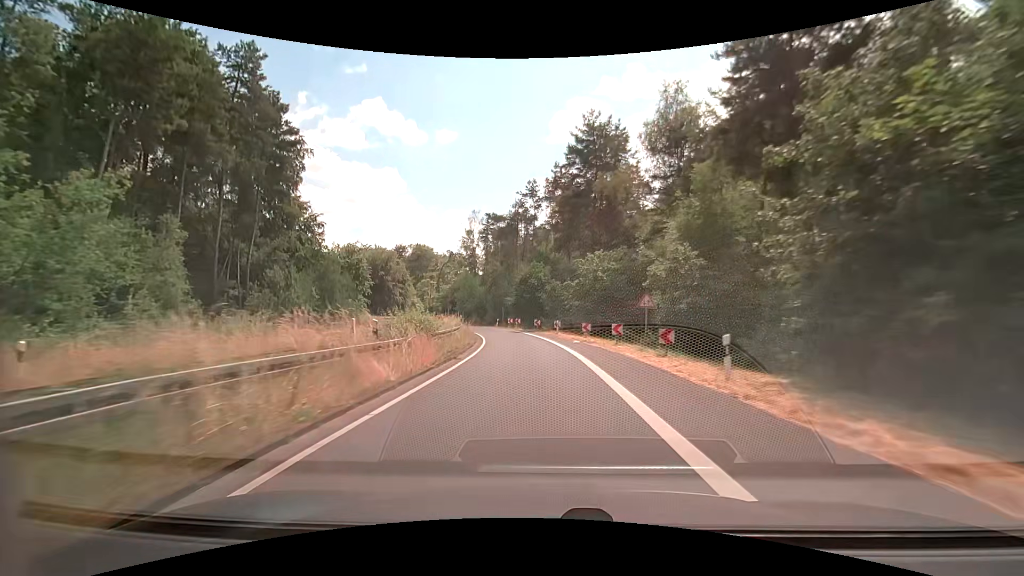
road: secondary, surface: asphalt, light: Day
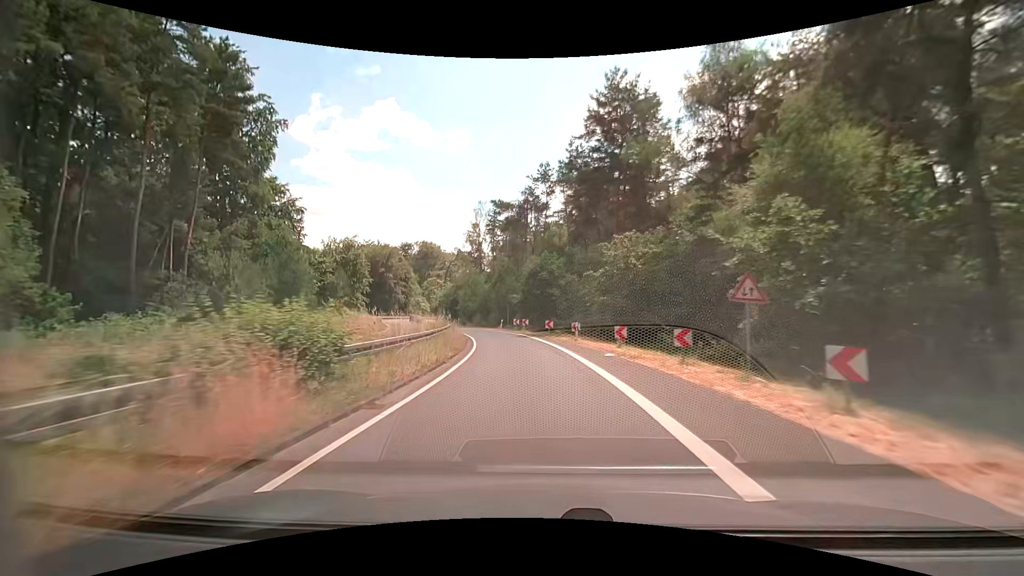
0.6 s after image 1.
(0.0, +9.5) m; -1°
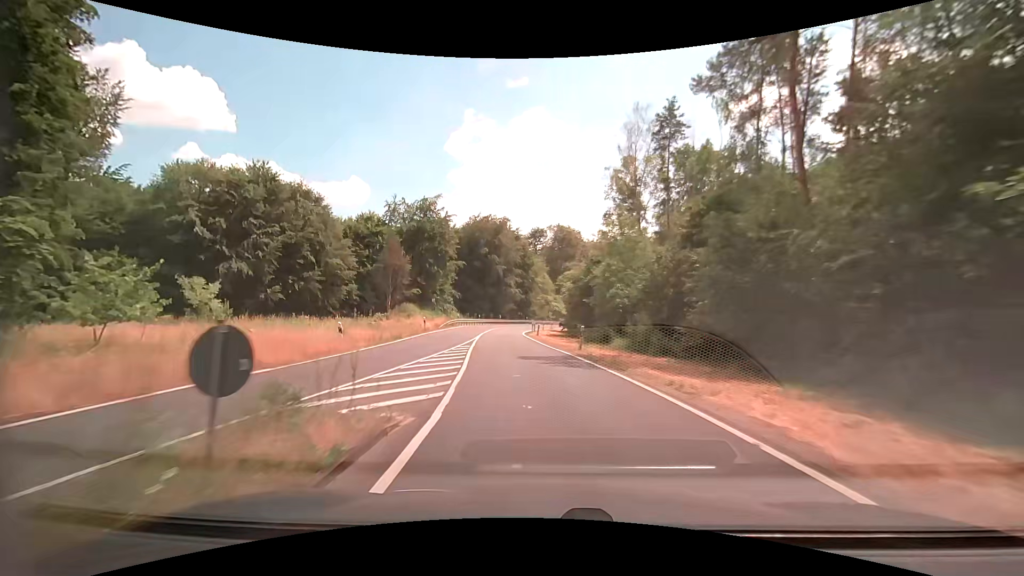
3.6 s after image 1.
(-6.0, +46.1) m; -16°
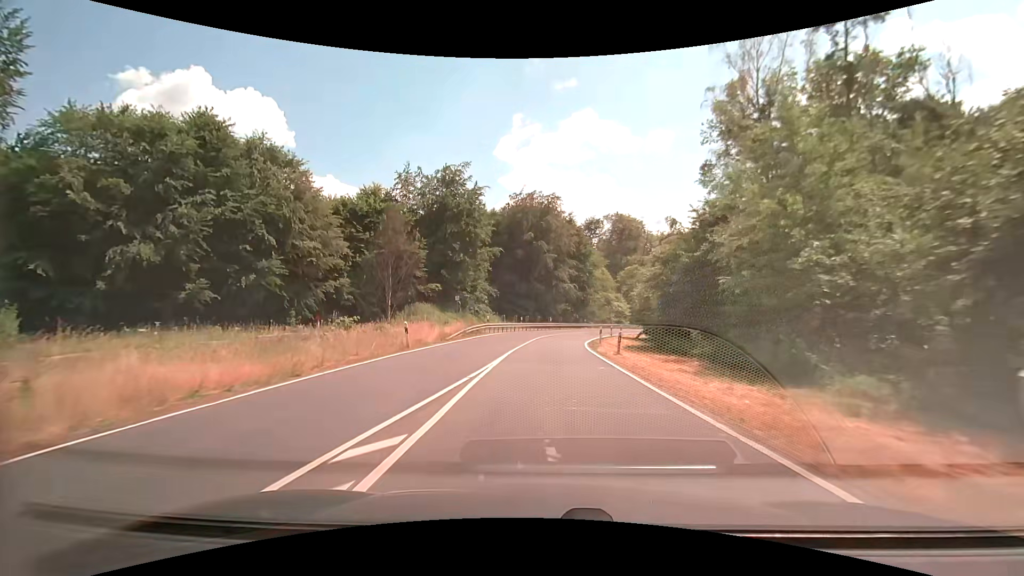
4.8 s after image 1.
(-1.2, +18.2) m; -7°
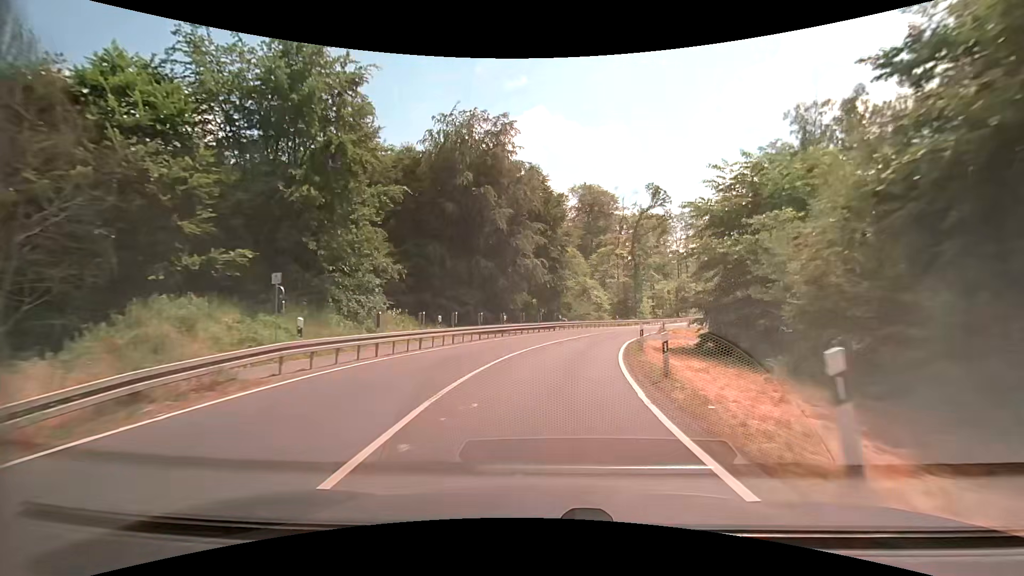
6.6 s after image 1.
(+0.6, +27.0) m; +5°
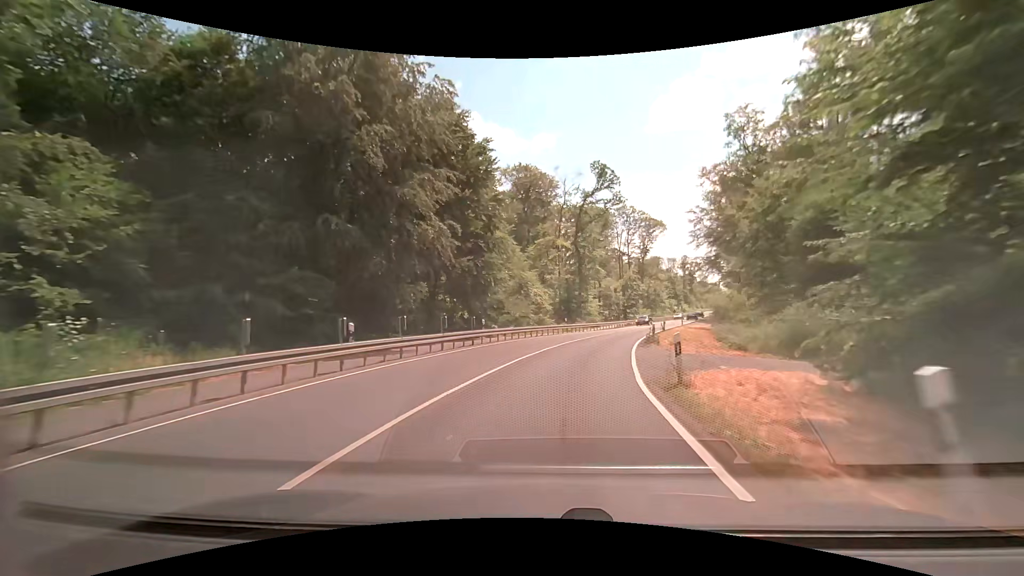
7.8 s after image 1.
(+1.1, +17.8) m; +7°
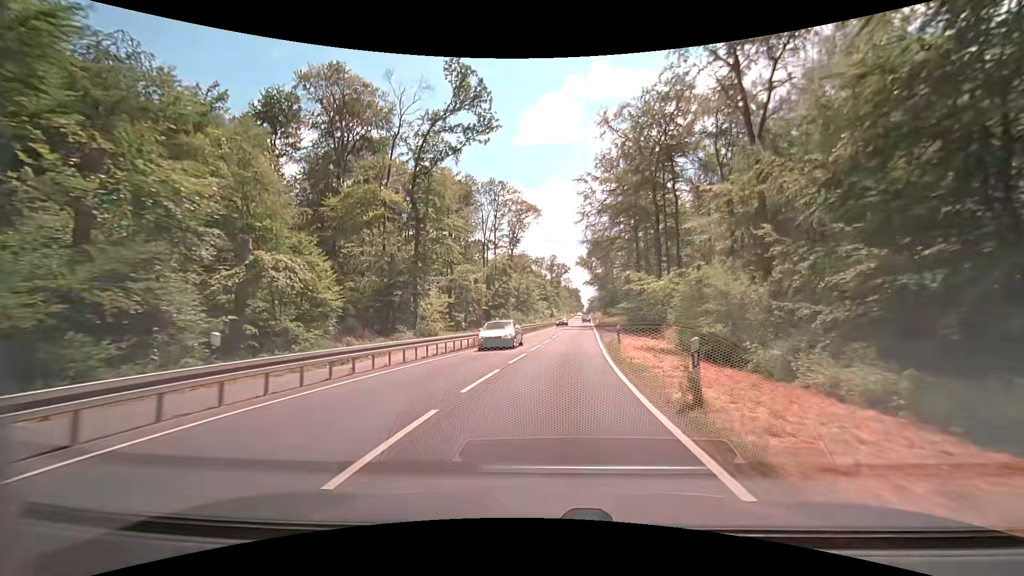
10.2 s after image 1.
(+5.0, +35.2) m; +15°
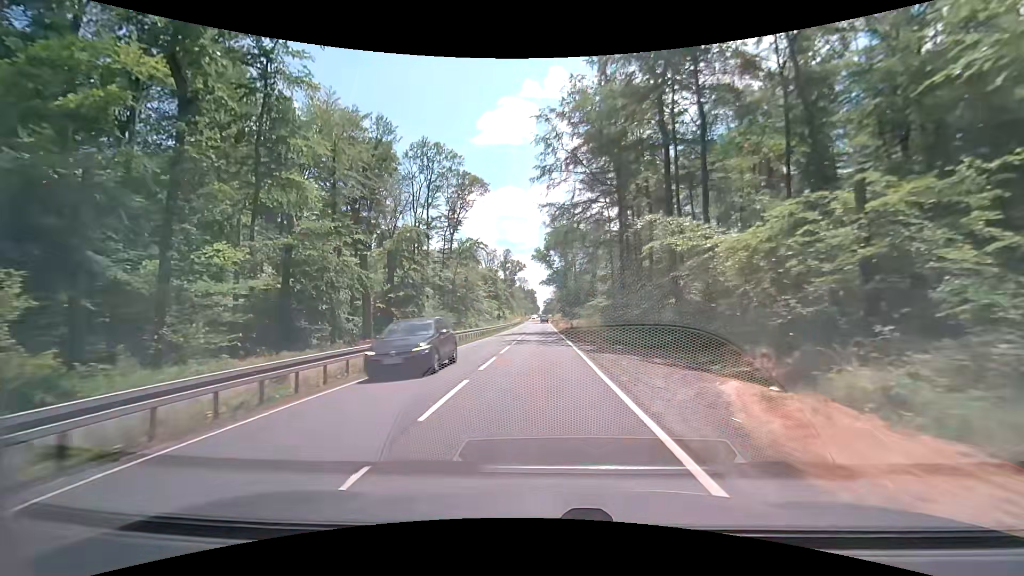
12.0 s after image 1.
(+1.7, +26.7) m; +6°
(0, +10) (0, +20) (0, +30) (0, +40) (0, +50) (0, +60) (0, +70) (0, +80) (0, +90) (0, +100) m
